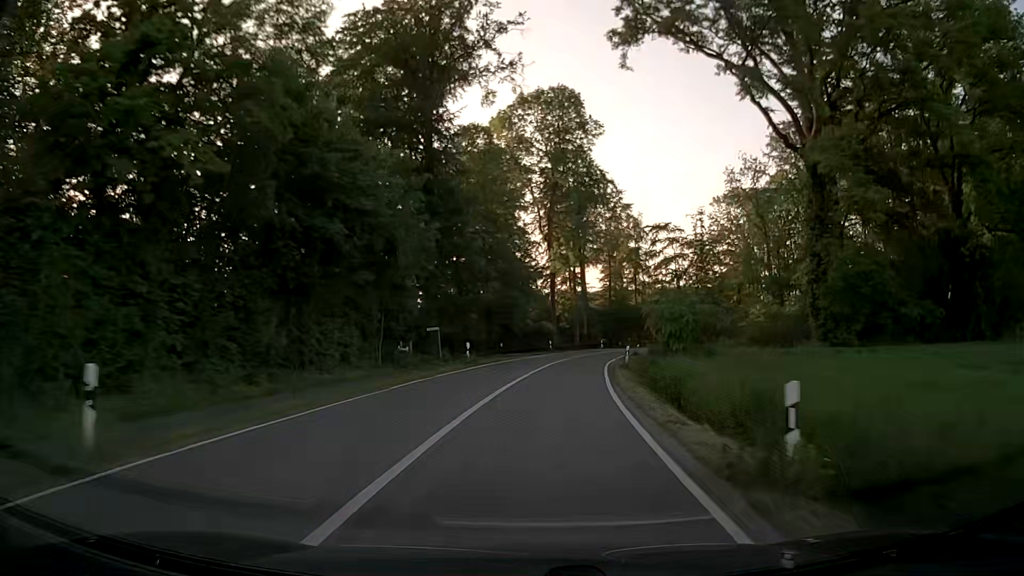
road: secondary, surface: asphalt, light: Day
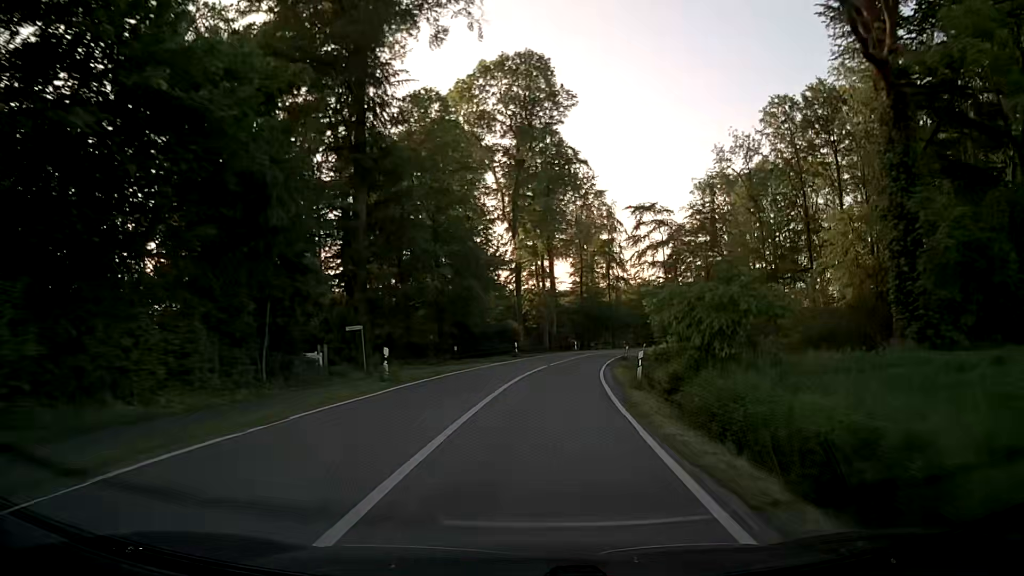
(+0.3, +11.7) m; +3°
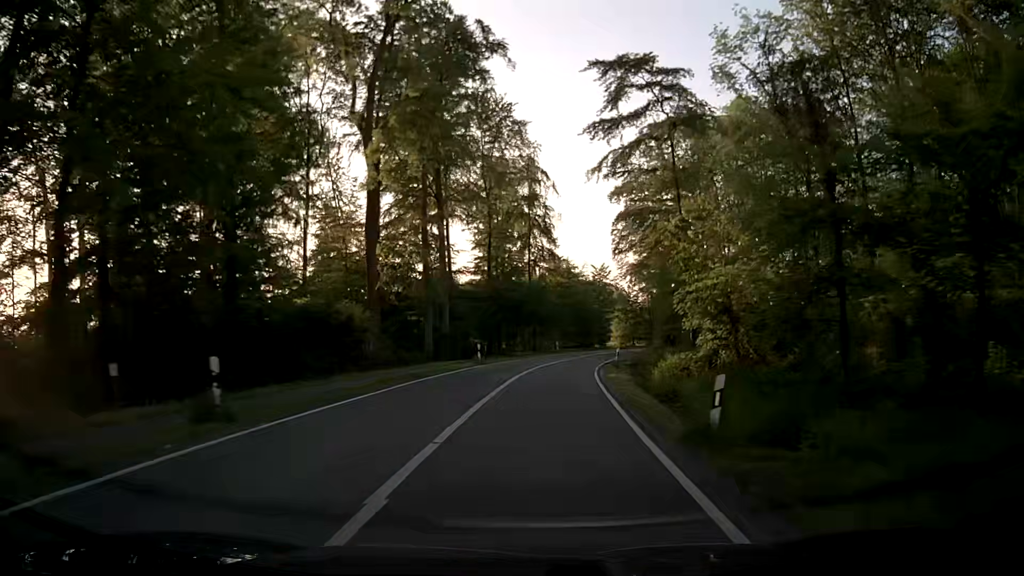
(+2.4, +35.0) m; +8°
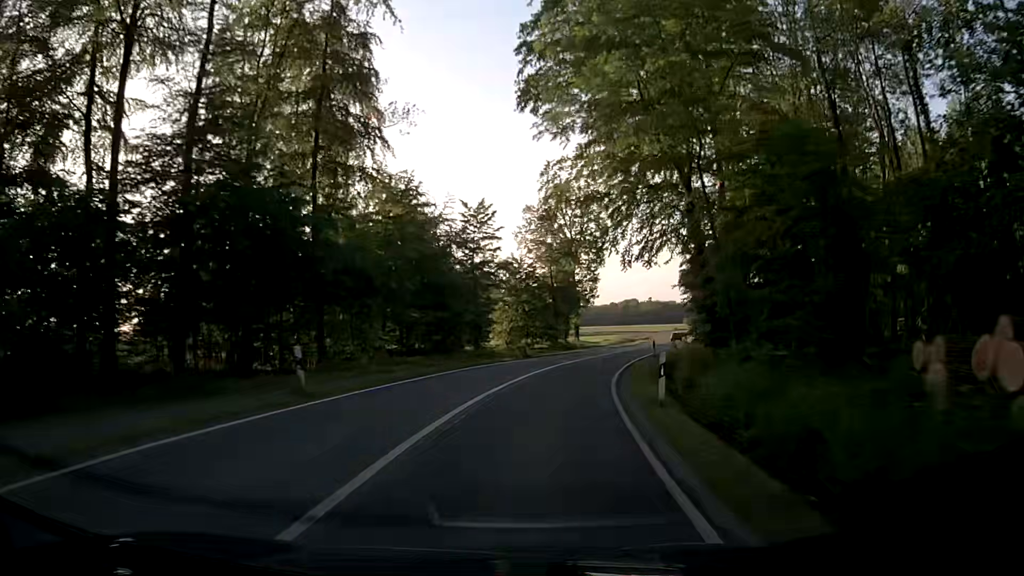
(+4.4, +46.7) m; +10°
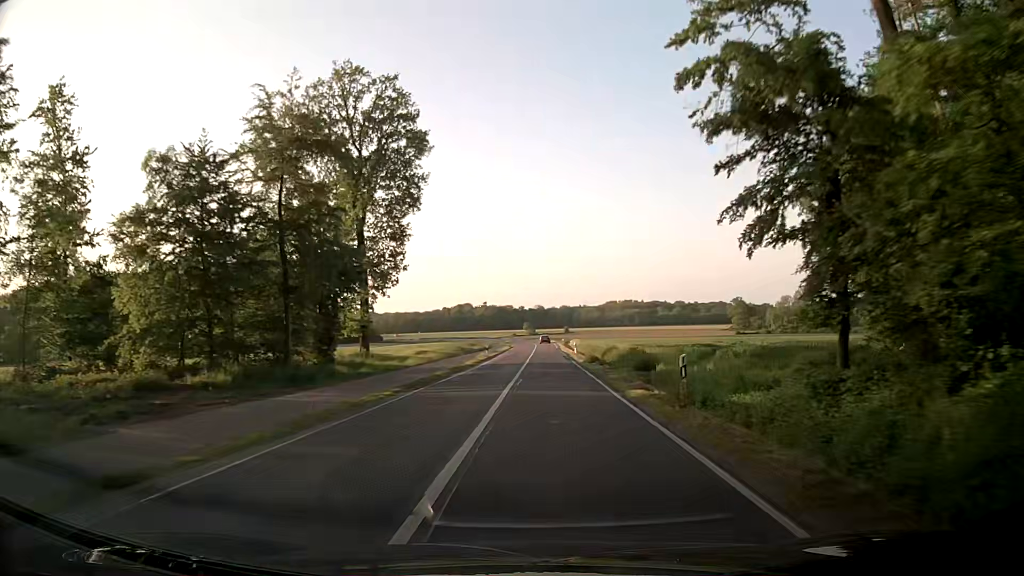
(+6.8, +46.3) m; +14°
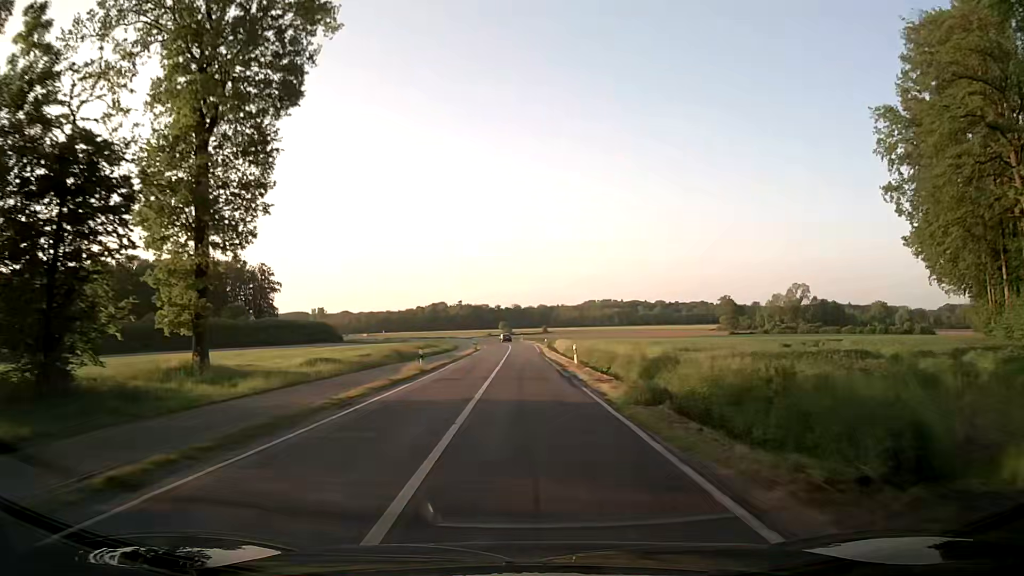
(+0.7, +23.4) m; +2°
